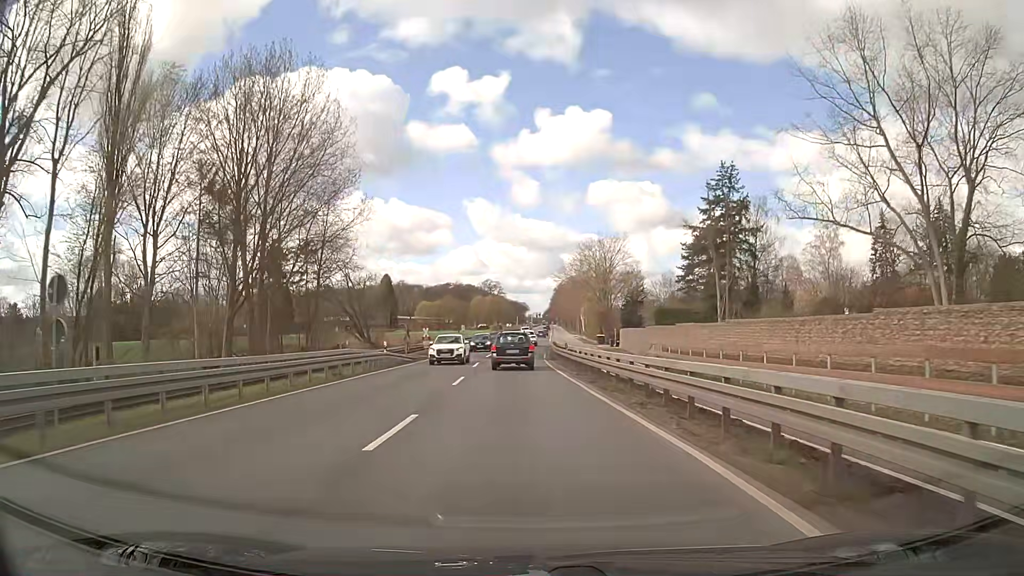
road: primary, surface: asphalt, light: Day
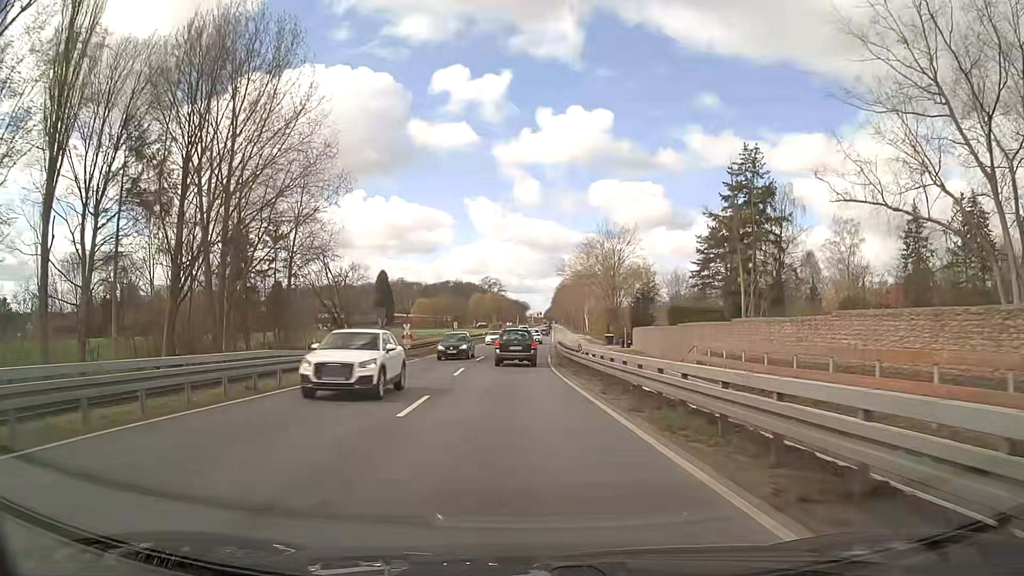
(0.0, +8.8) m; 0°
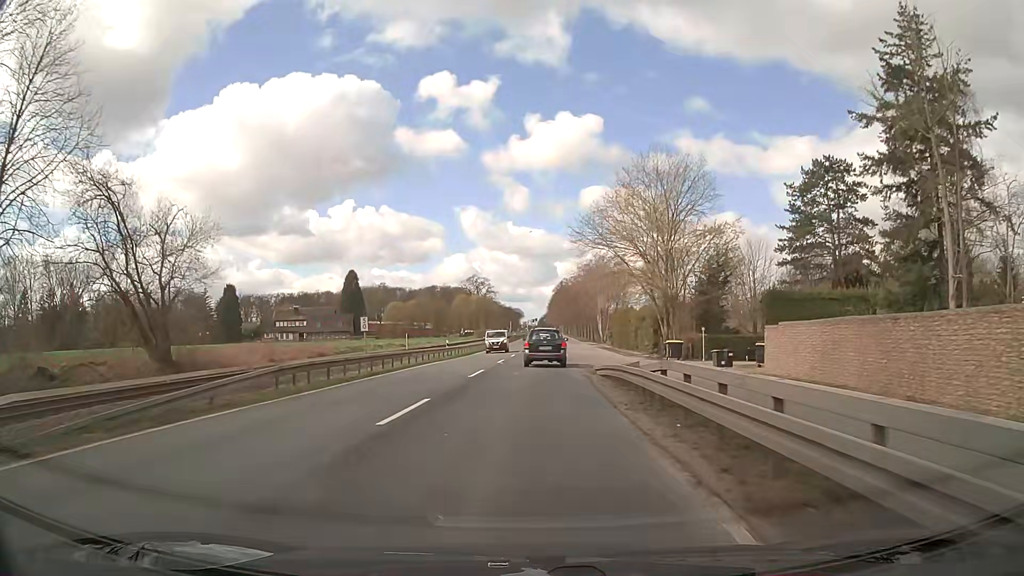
(-0.2, +37.6) m; +1°
(0, +10) (0, +20) (0, +30) (+1, +40) (+1, +50) (+1, +60) (+2, +70) (+2, +80) (+2, +90) (+2, +100) m
